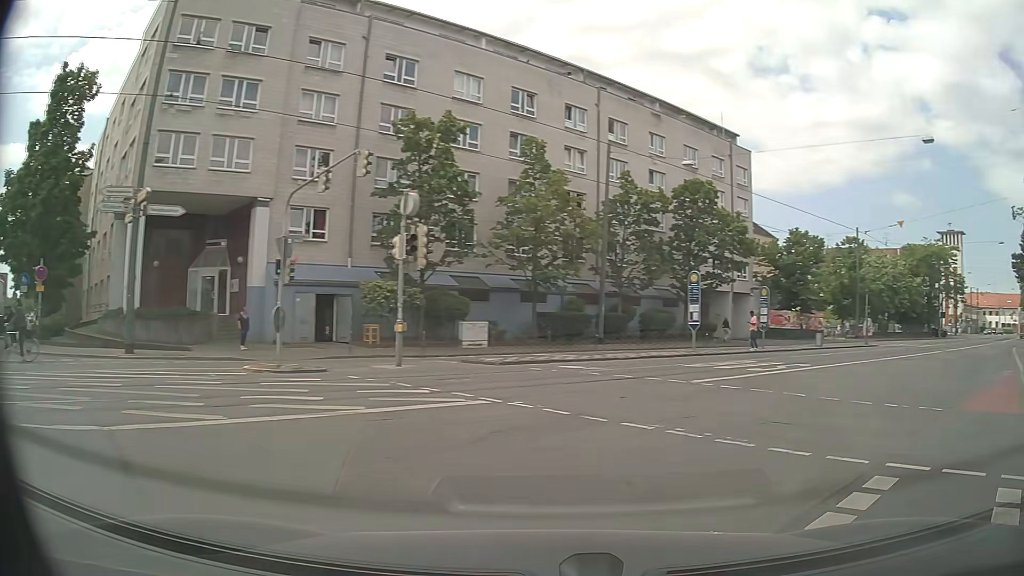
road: secondary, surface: asphalt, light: Day
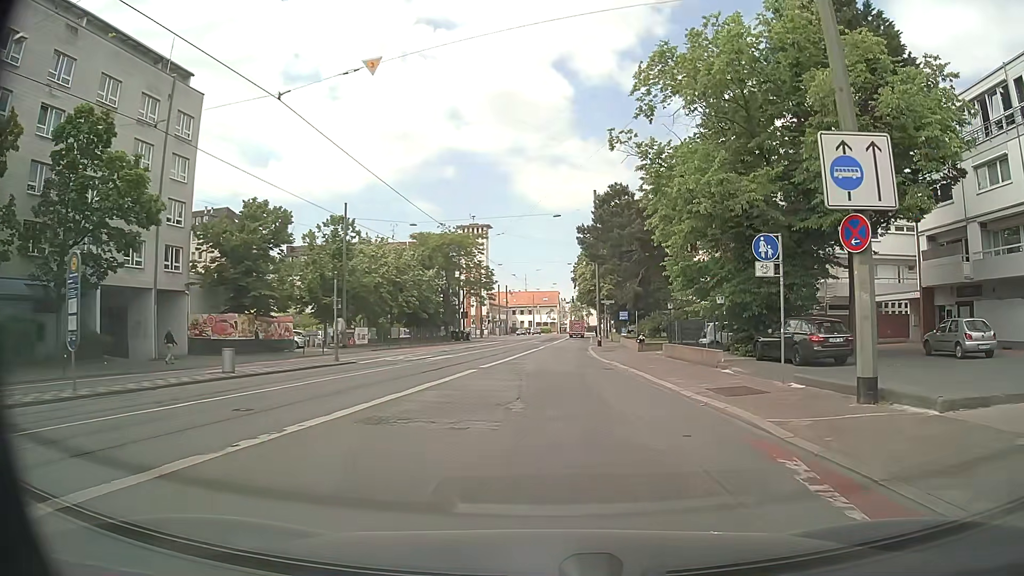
(+9.4, +16.5) m; +42°
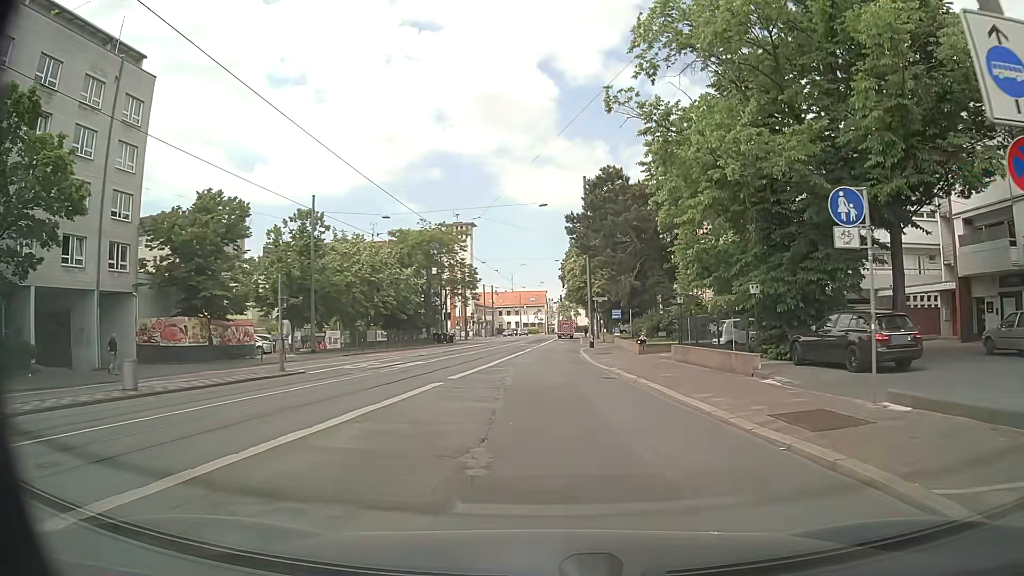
(+0.1, +4.9) m; +1°
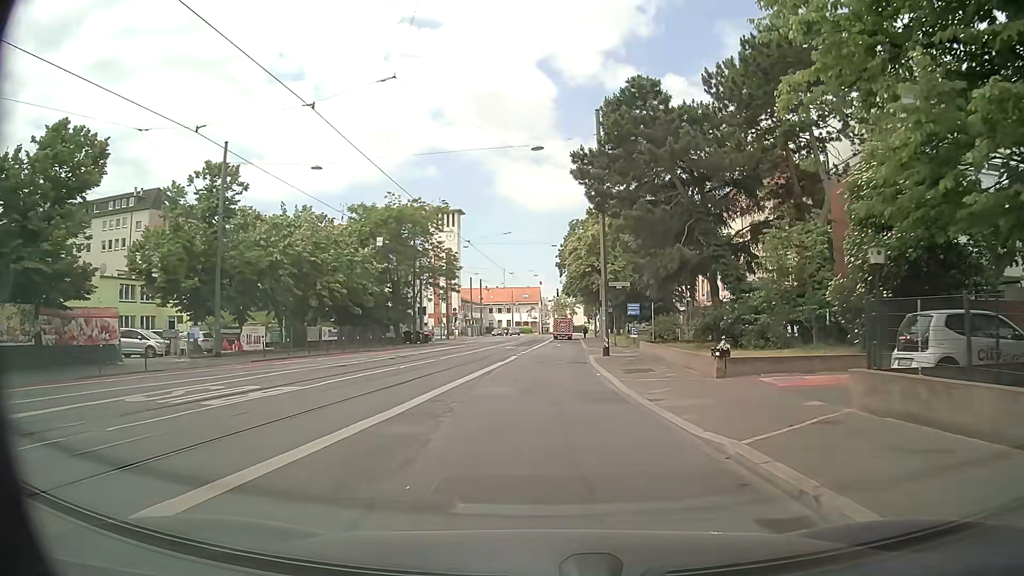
(+0.1, +15.2) m; +1°
(0, +10) (0, +20) (0, +30) (+1, +40) (+1, +50) (+2, +60) (+2, +70) (+3, +80) (+3, +90) (+3, +100) m
